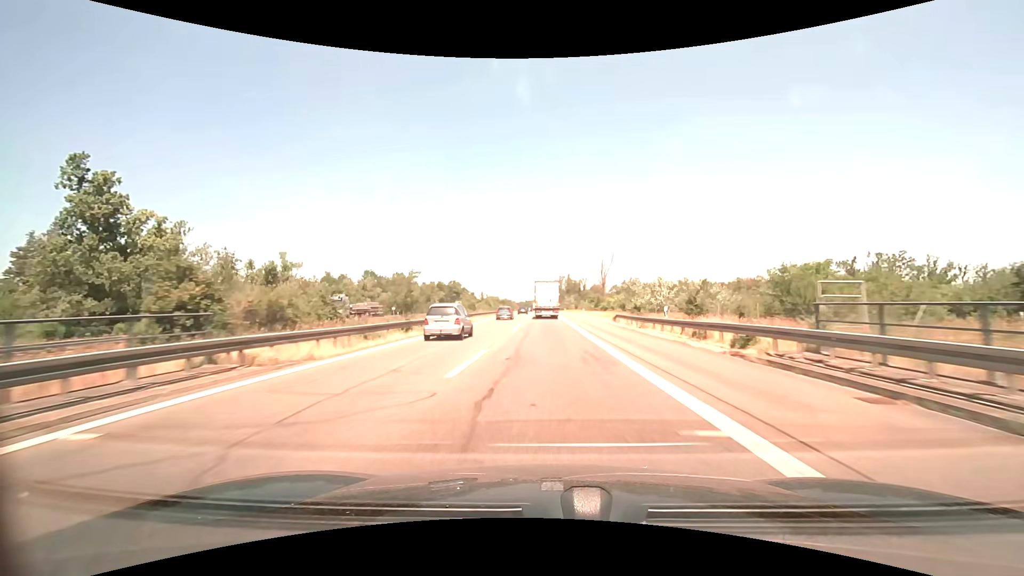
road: motorway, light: Day
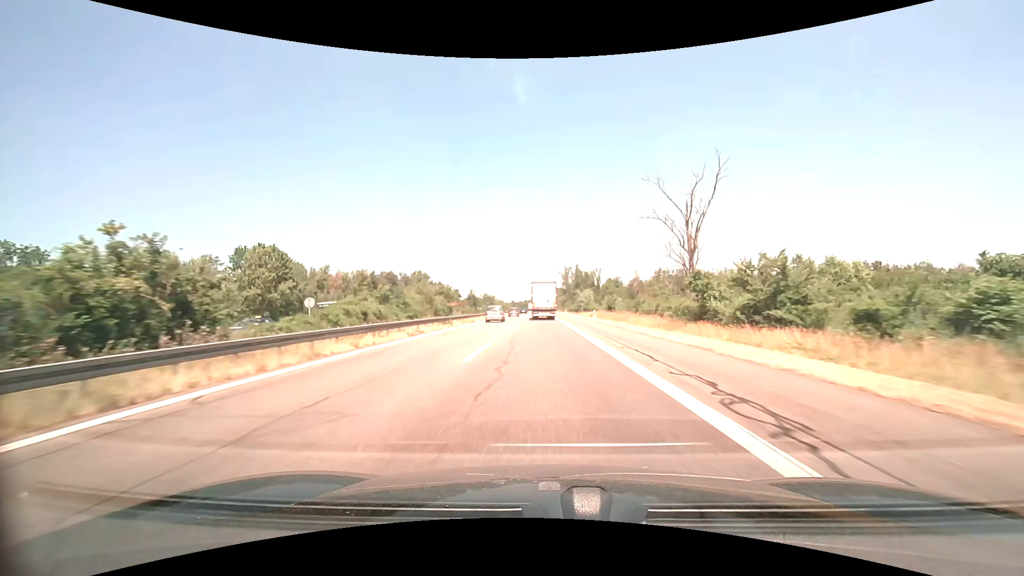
(-0.3, +69.6) m; 0°
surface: asphalt
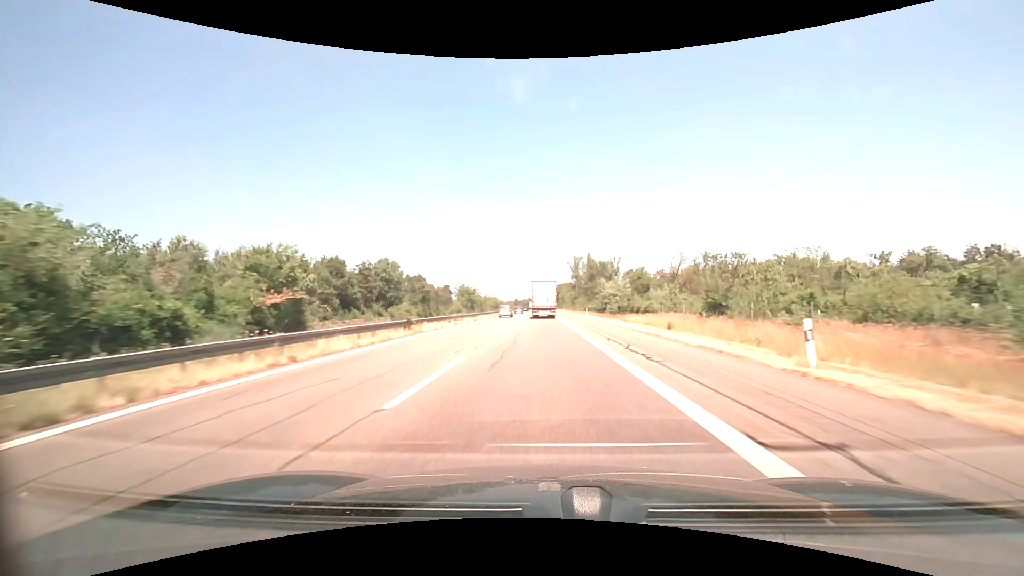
(-0.1, +41.7) m; -1°
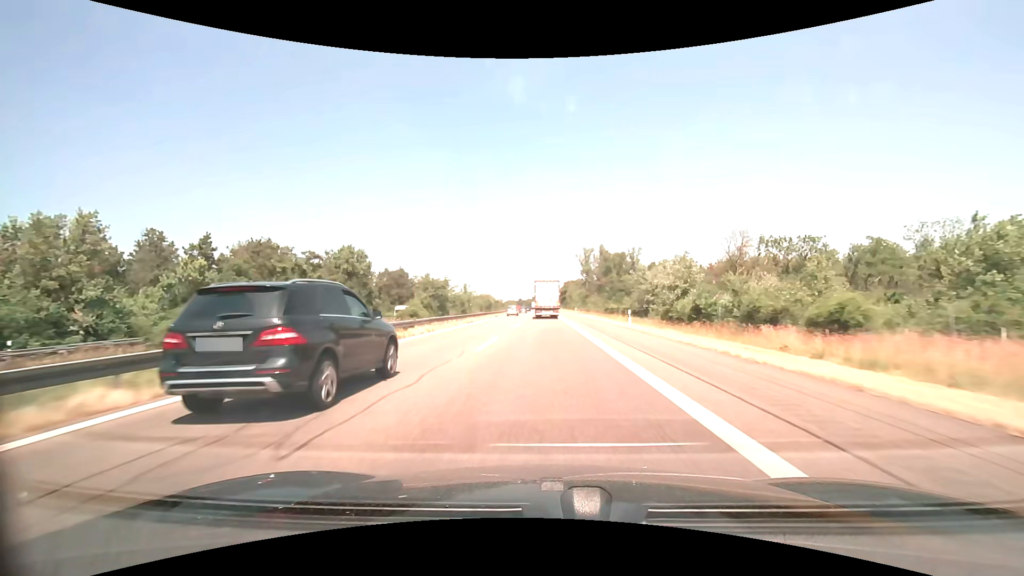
(-0.1, +27.8) m; -1°
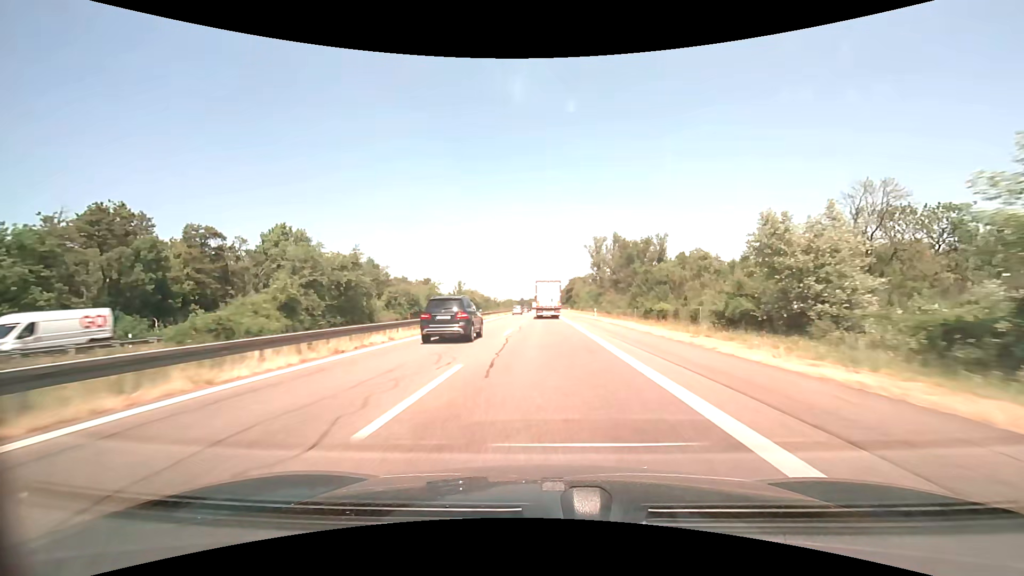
(-0.1, +27.9) m; 0°
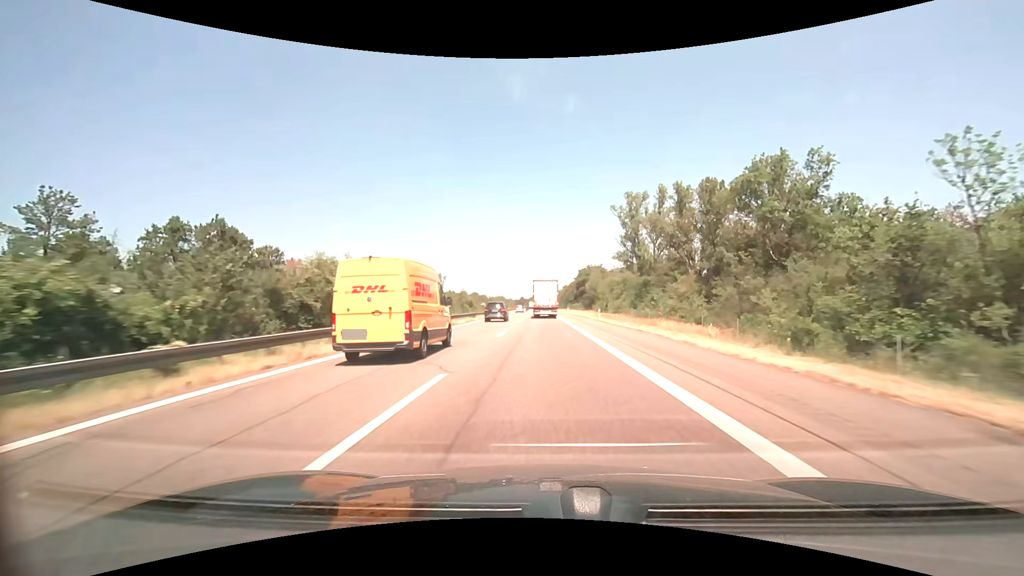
(-0.1, +55.7) m; 0°
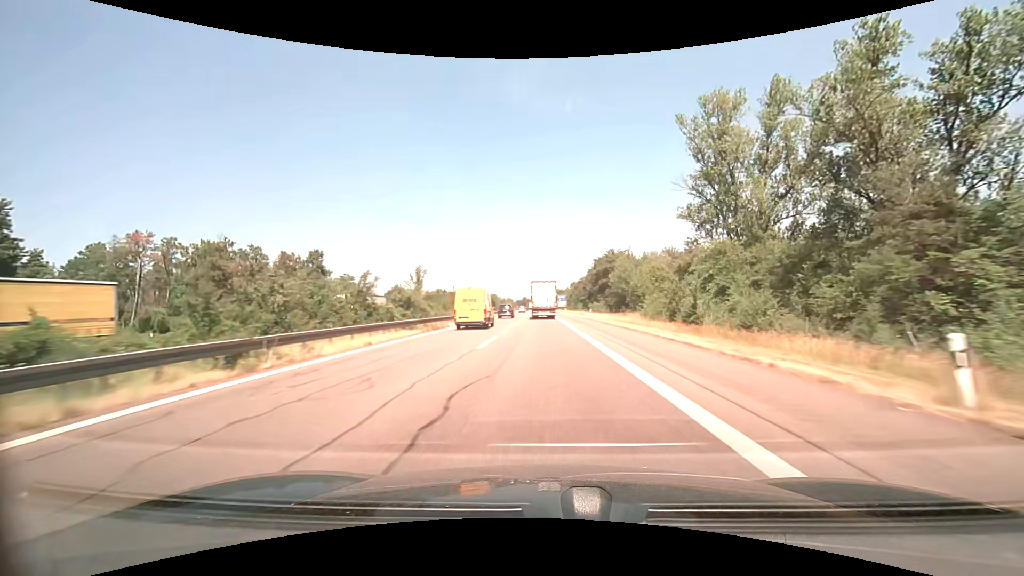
(-0.2, +41.8) m; -1°
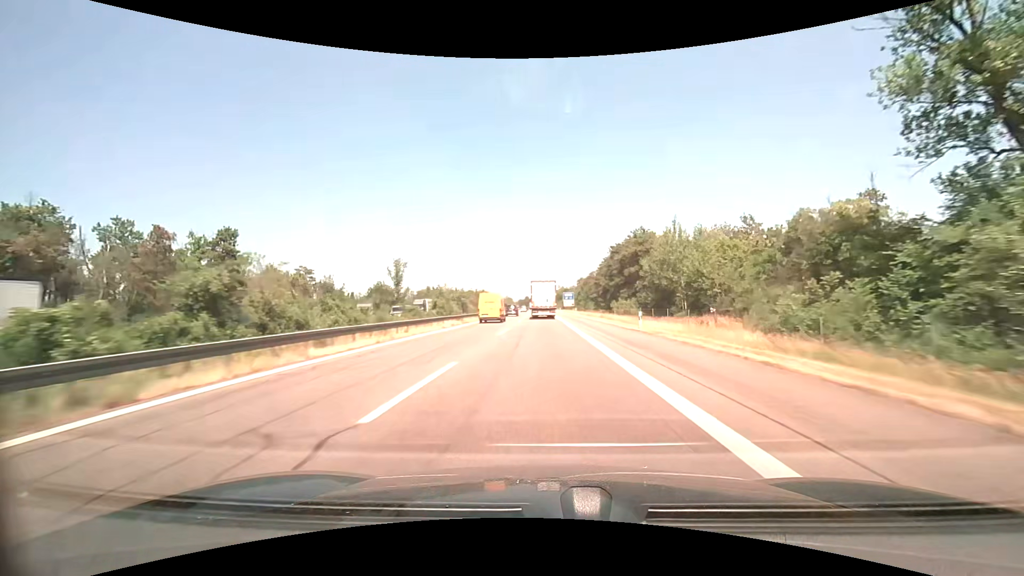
(0.0, +27.9) m; 0°
(0, +10) (0, +20) (0, +30) (0, +40) (0, +50) (0, +60) (-1, +70) (-1, +80) (-1, +90) (-1, +100) m
